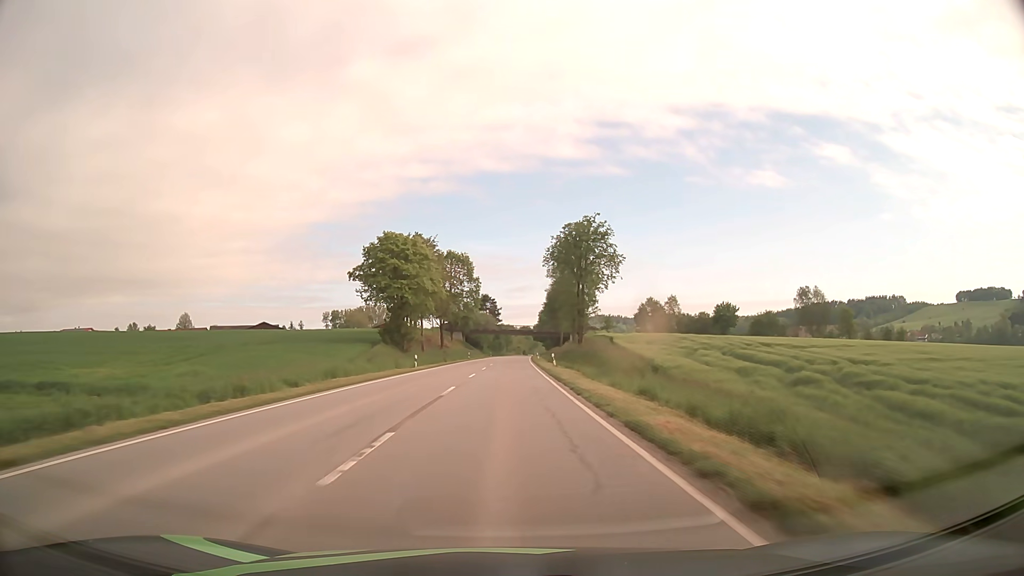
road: secondary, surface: asphalt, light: Day
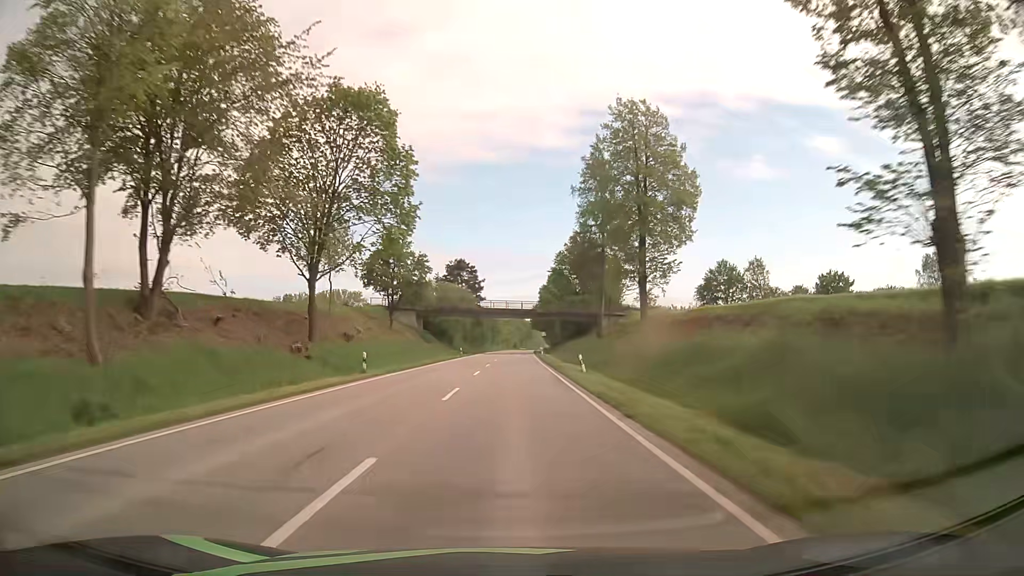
(+0.4, +63.1) m; +1°
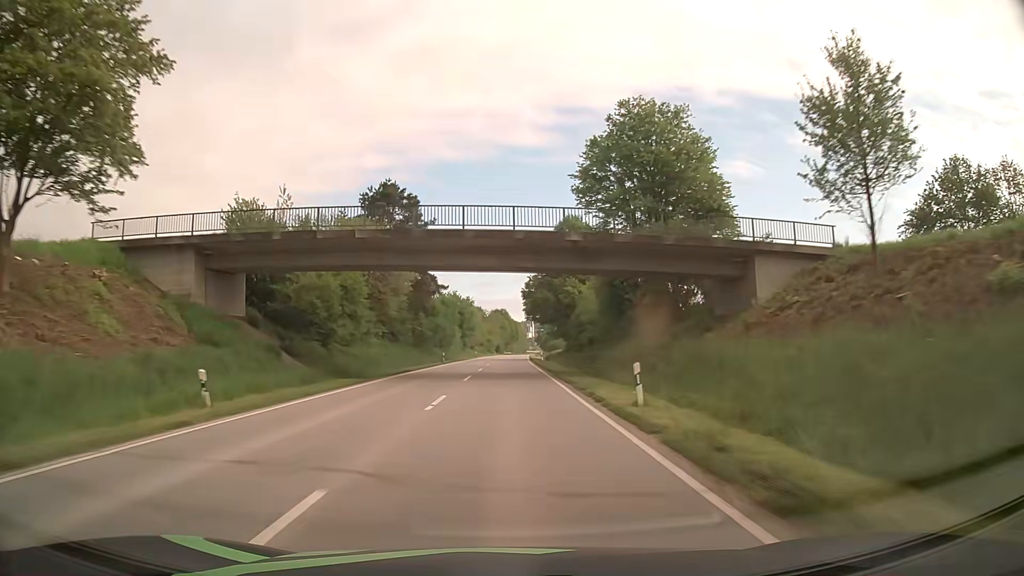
(+1.0, +62.2) m; +1°
(0, +10) (0, +20) (0, +30) (0, +40) (0, +50) (0, +60) (+1, +70) (+1, +80) (+1, +90) (+1, +100) m
